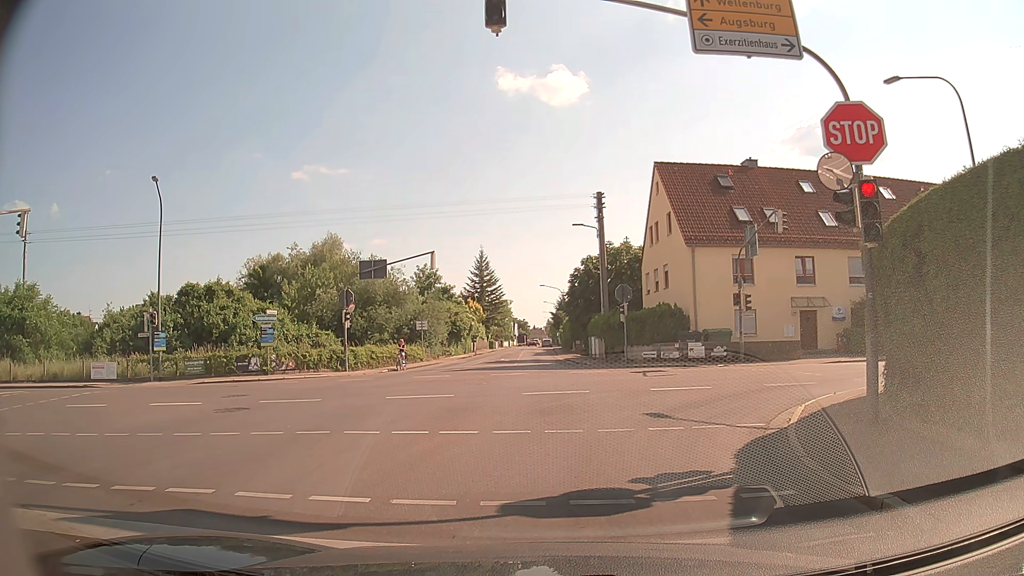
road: tertiary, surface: asphalt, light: Day
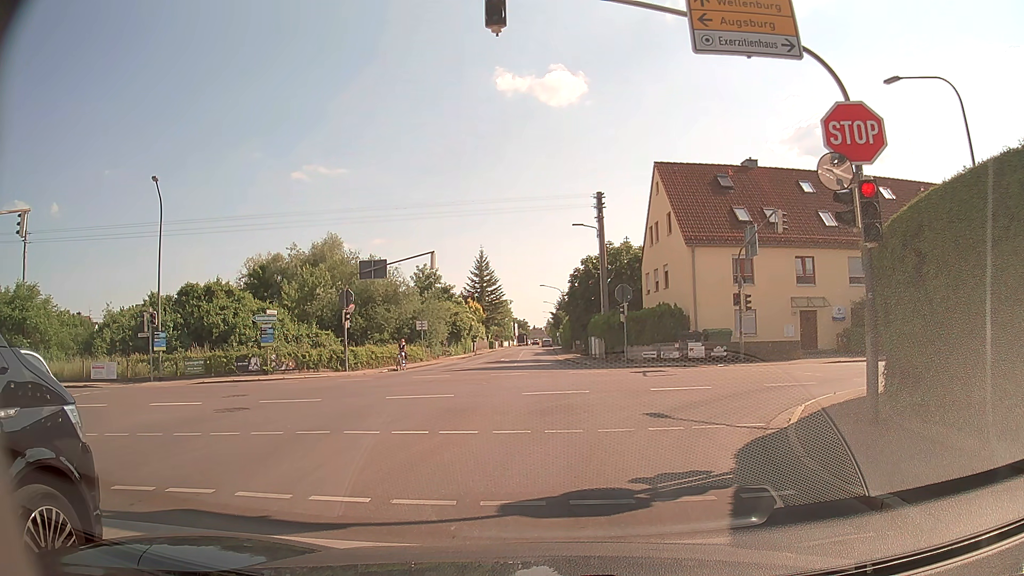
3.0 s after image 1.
(0.0, 0.0) m; 0°
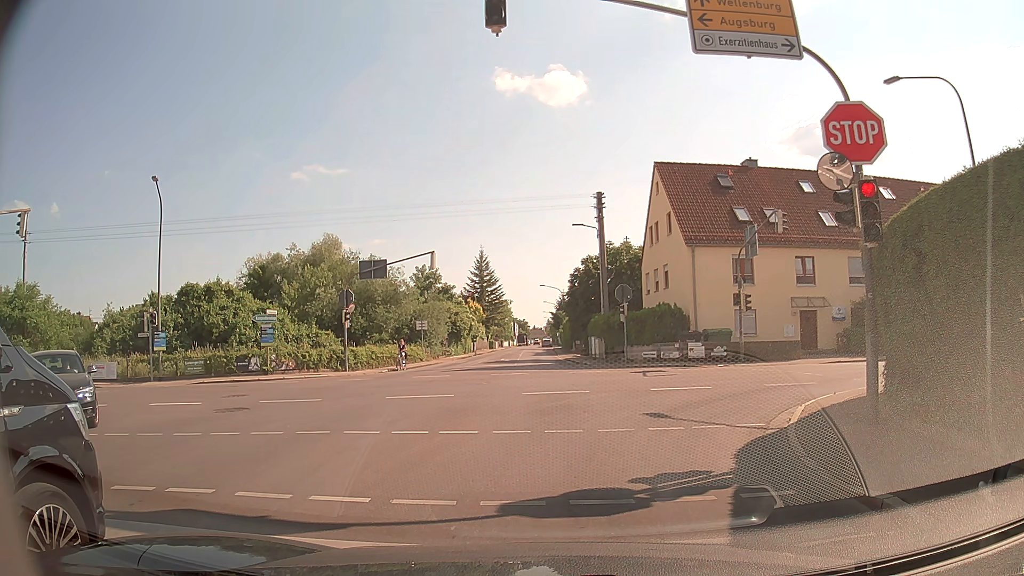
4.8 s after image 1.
(0.0, 0.0) m; 0°
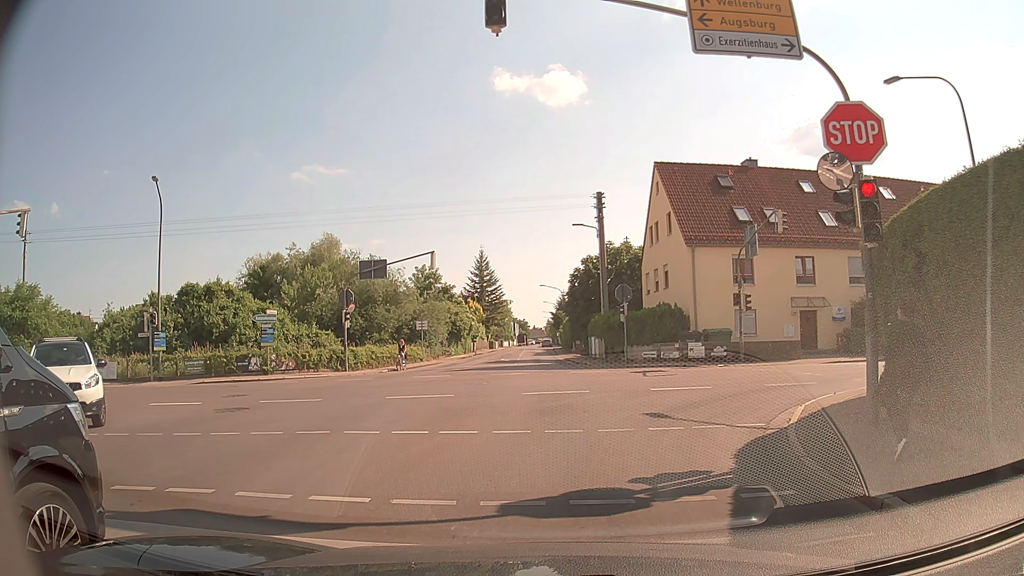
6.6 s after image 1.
(0.0, 0.0) m; 0°
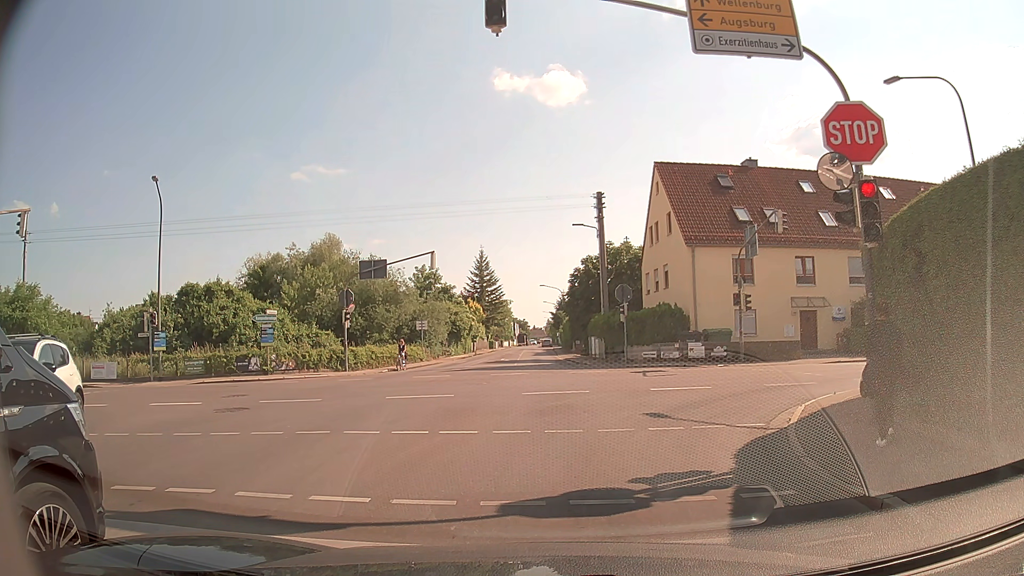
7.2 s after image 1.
(0.0, 0.0) m; 0°
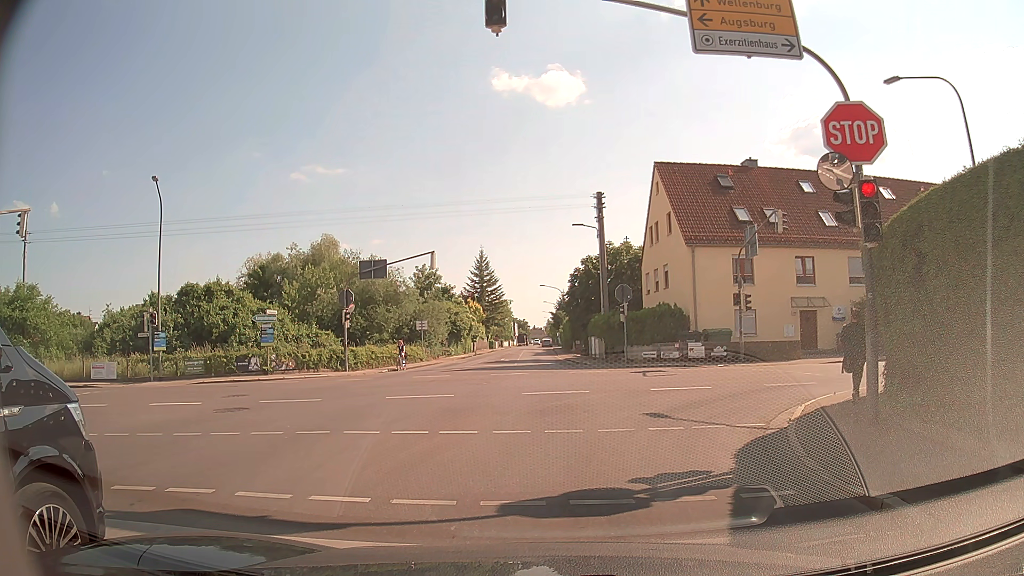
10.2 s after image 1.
(0.0, 0.0) m; 0°
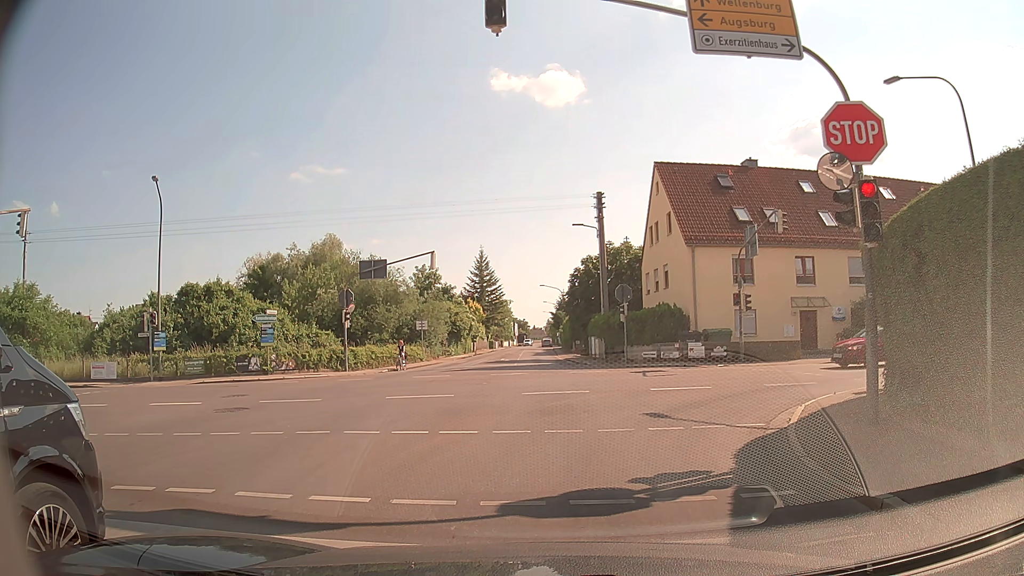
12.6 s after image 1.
(0.0, 0.0) m; 0°
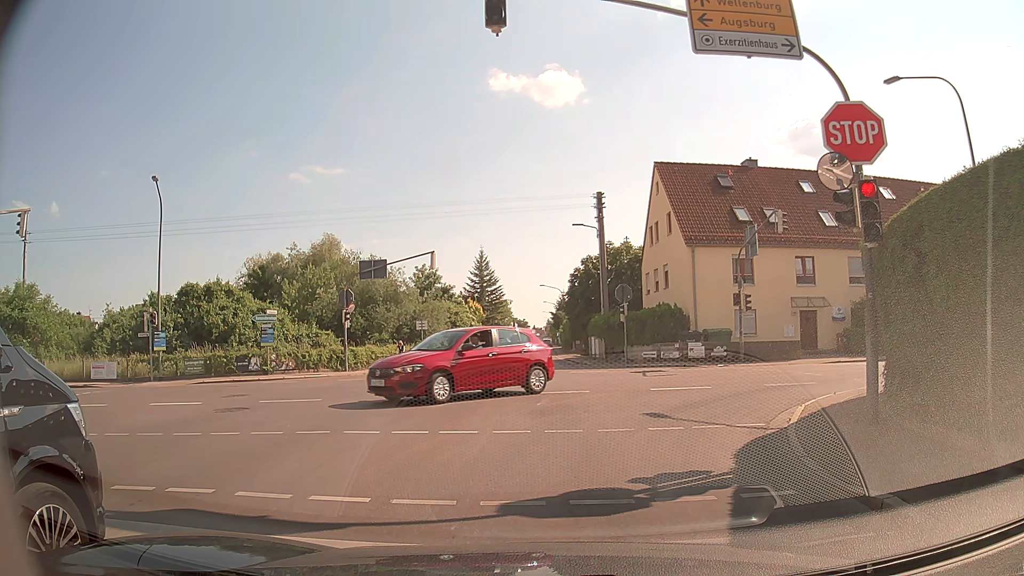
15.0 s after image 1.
(0.0, 0.0) m; 0°
